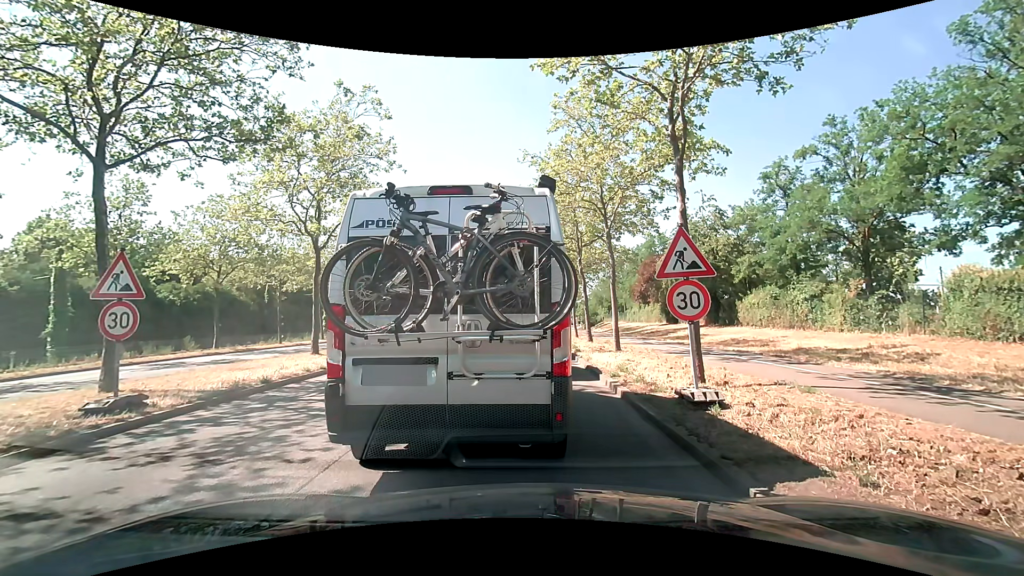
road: primary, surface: asphalt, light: Day
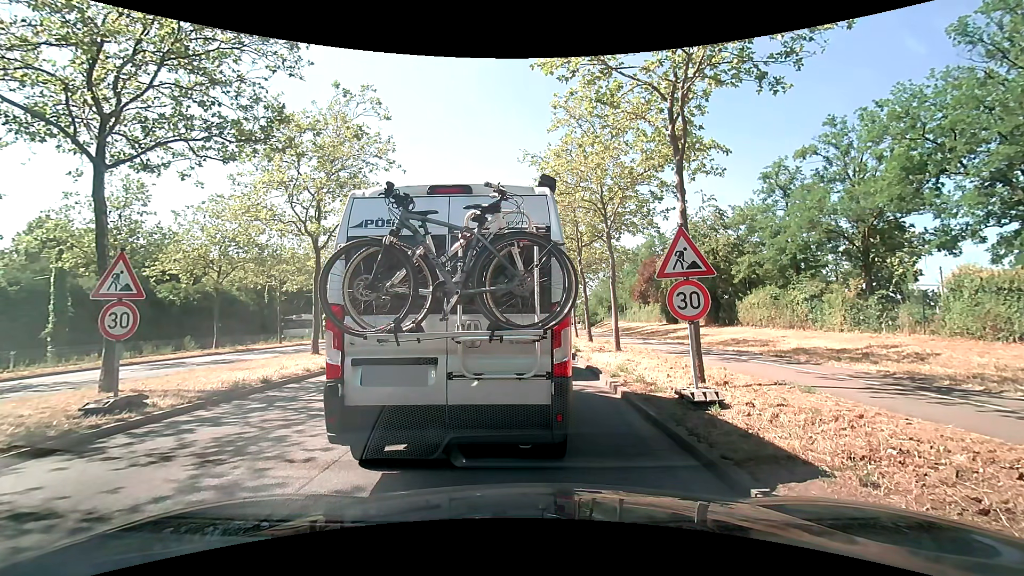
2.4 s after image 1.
(0.0, 0.0) m; 0°
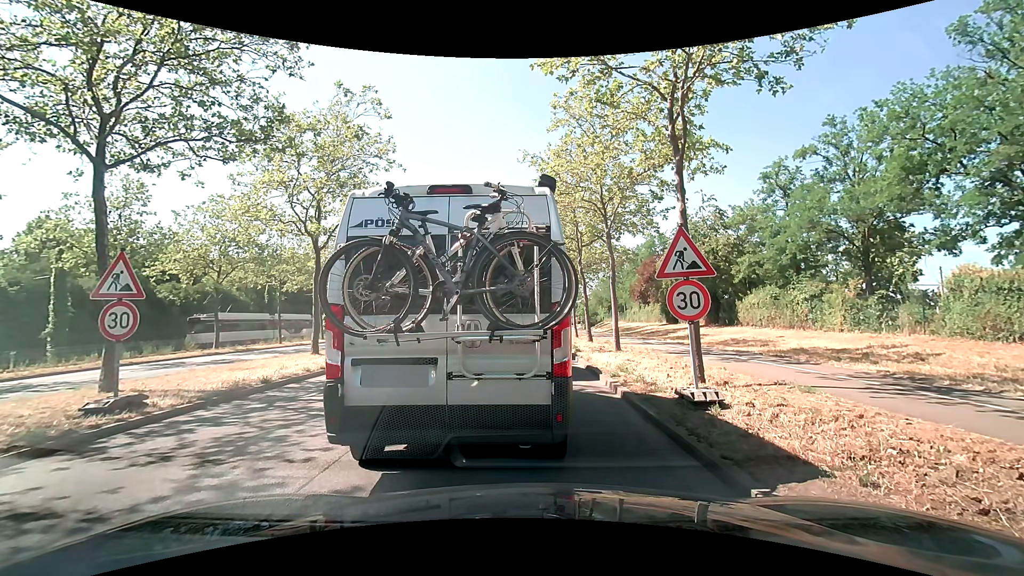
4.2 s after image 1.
(0.0, 0.0) m; 0°
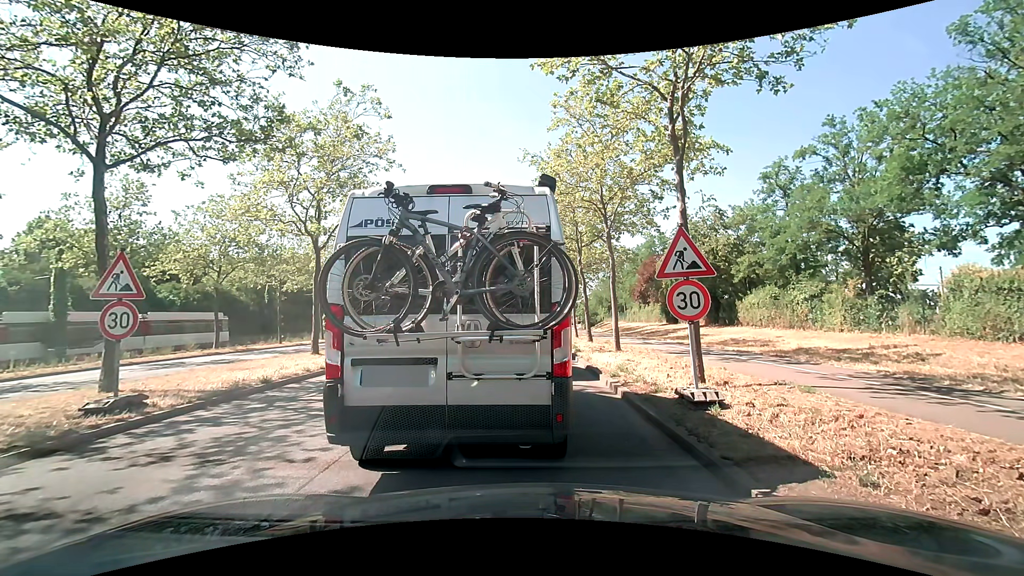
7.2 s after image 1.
(0.0, 0.0) m; 0°
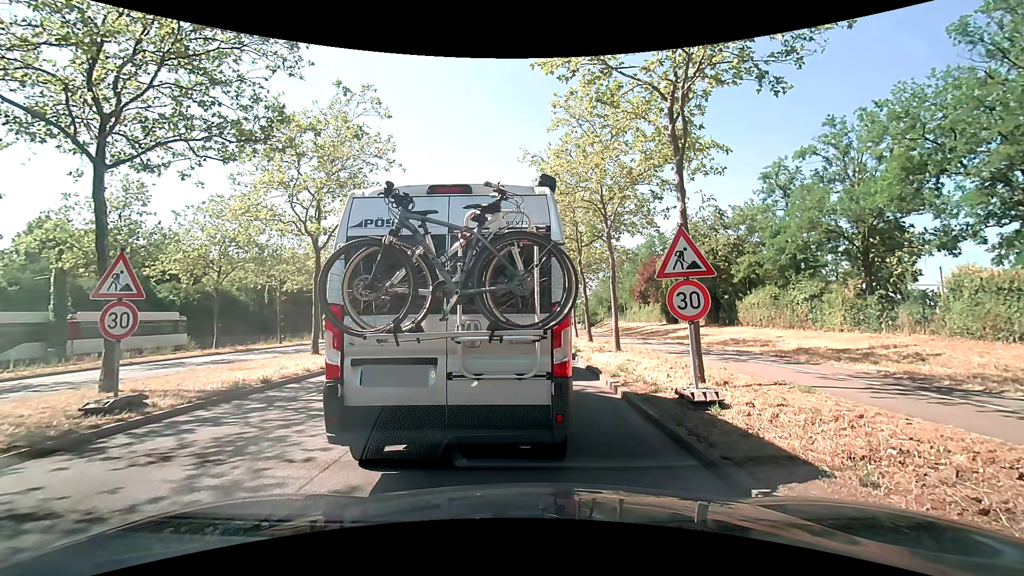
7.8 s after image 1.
(0.0, 0.0) m; 0°
